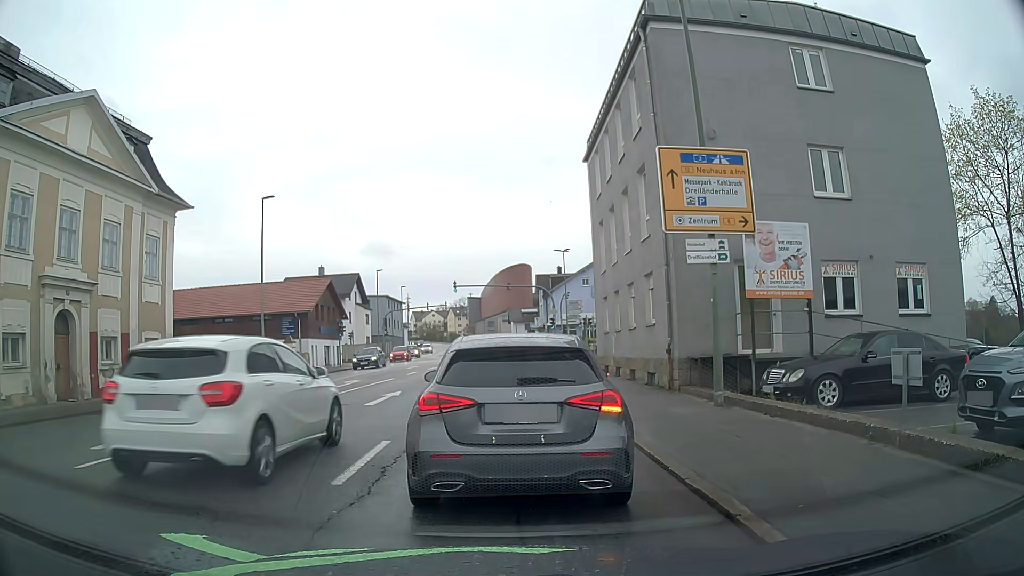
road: tertiary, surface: asphalt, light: Day
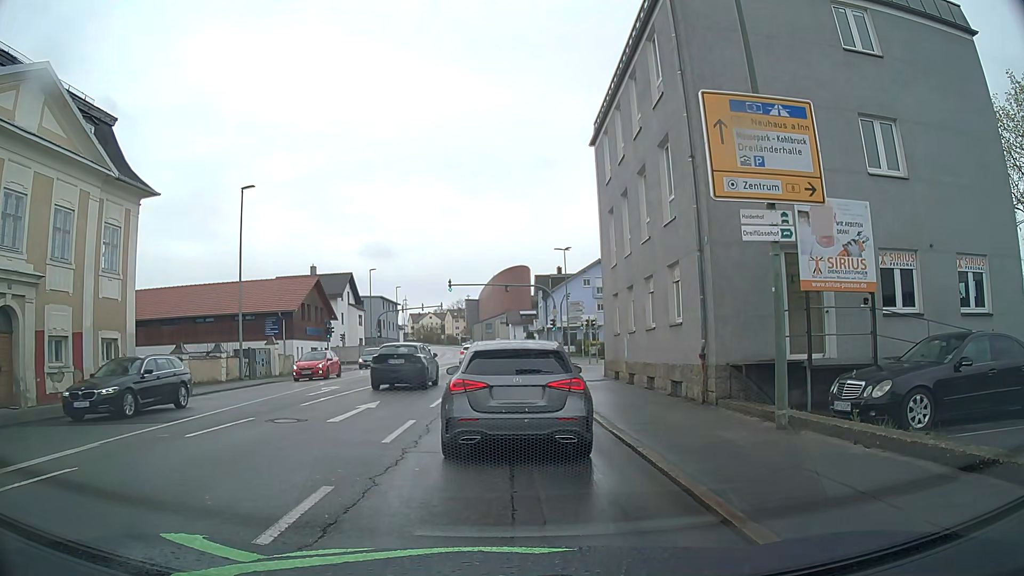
(0.0, +3.2) m; 0°
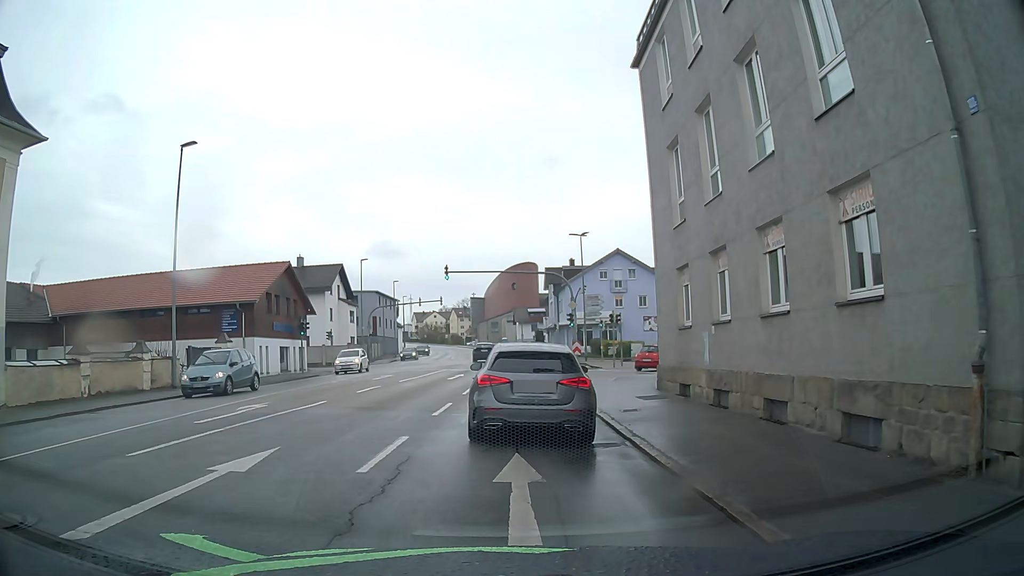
(-0.2, +8.6) m; -1°
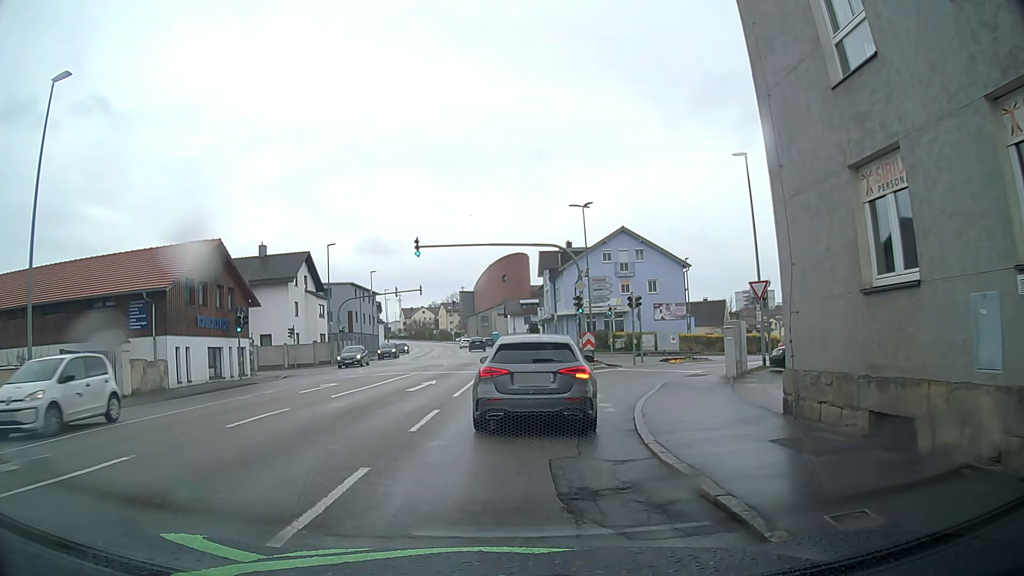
(+0.1, +9.3) m; +1°
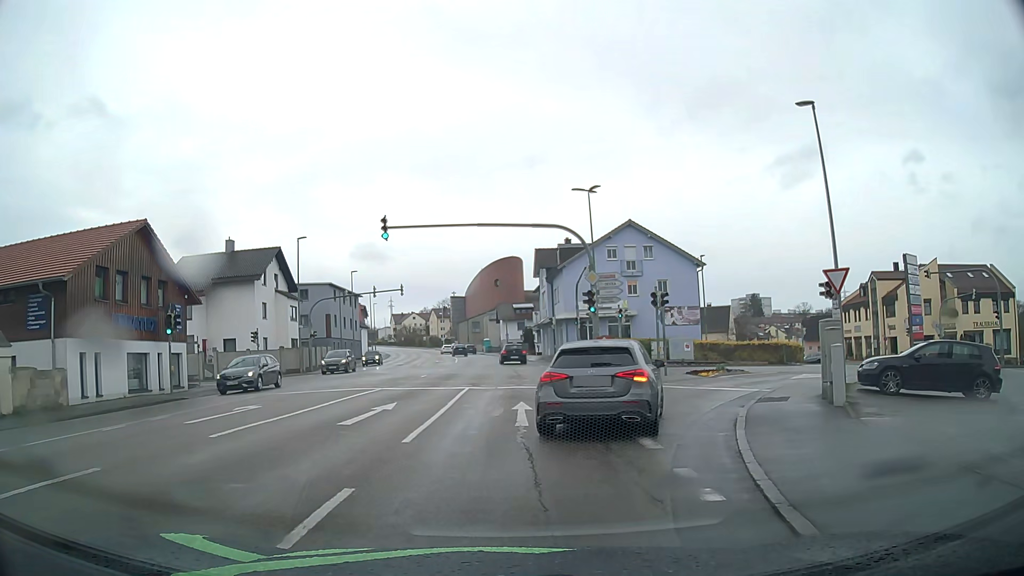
(0.0, +7.0) m; 0°
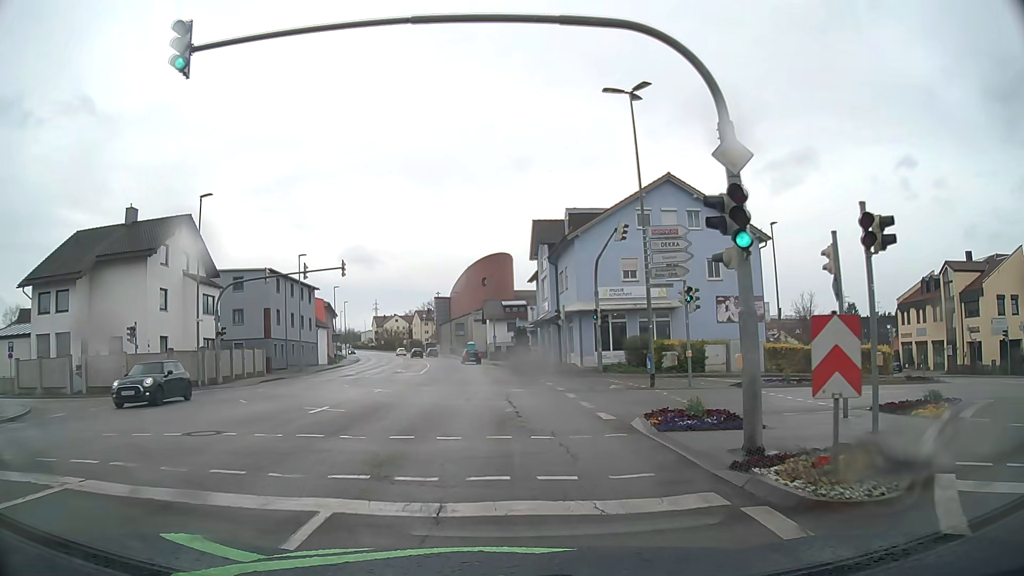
(+0.1, +16.7) m; +2°
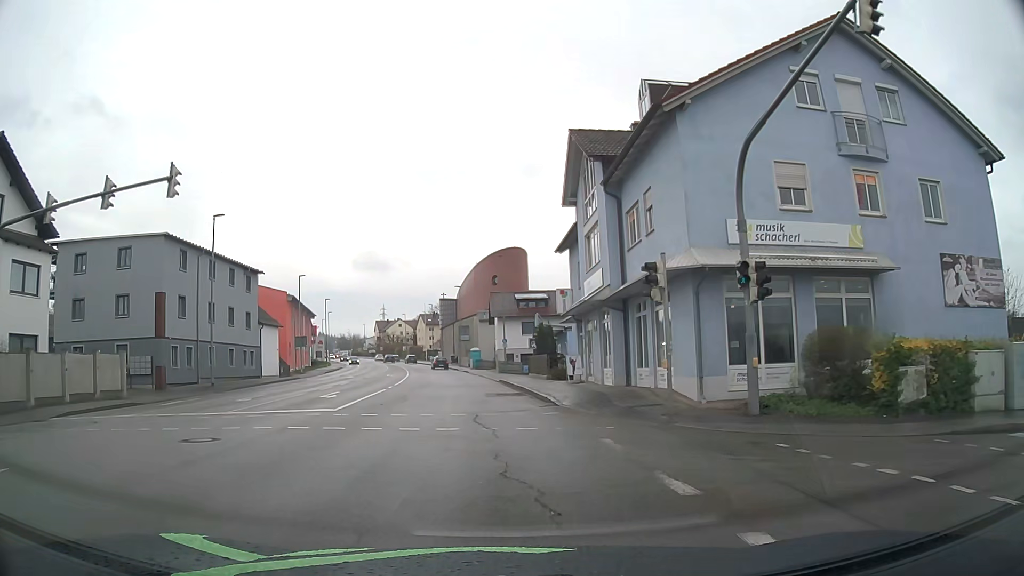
(-0.4, +21.4) m; -2°
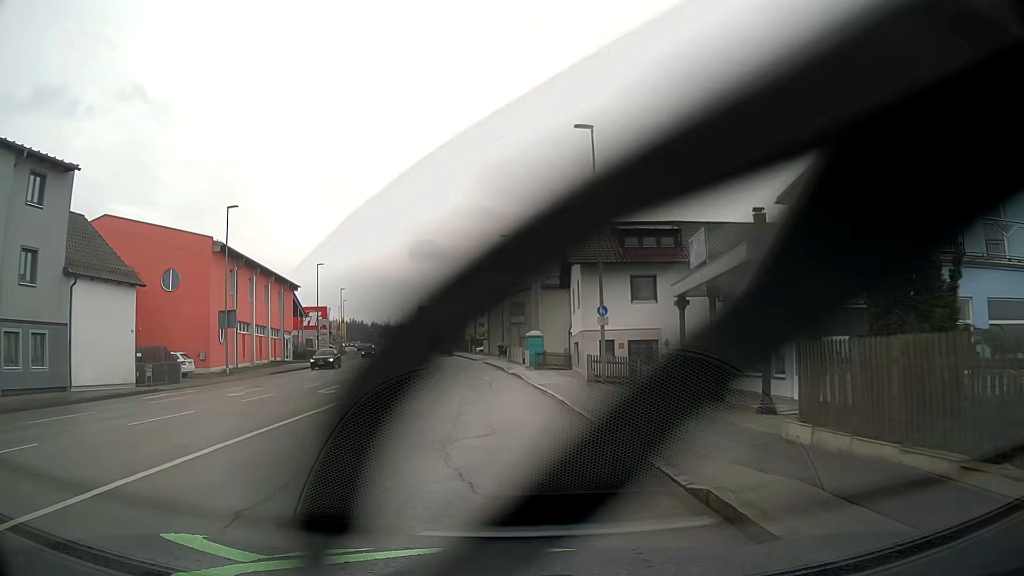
(-1.4, +32.3) m; -4°
(0, +10) (0, +20) (-1, +30) (-2, +40) (-3, +50) (-4, +60) (-5, +70) (-7, +80) (-8, +89) (-10, +99) m
